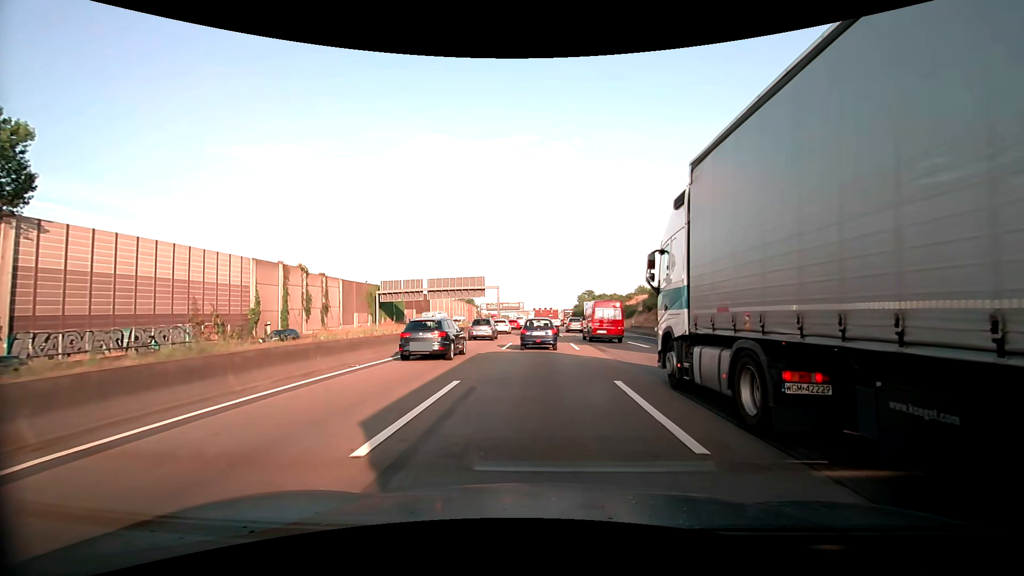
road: motorway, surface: asphalt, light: Day
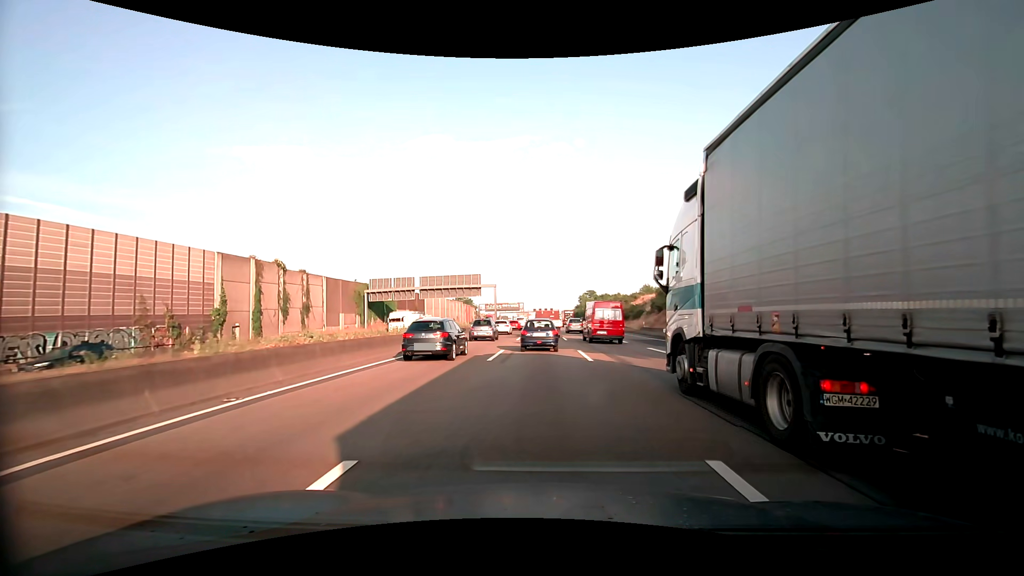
(0.0, +6.1) m; 0°
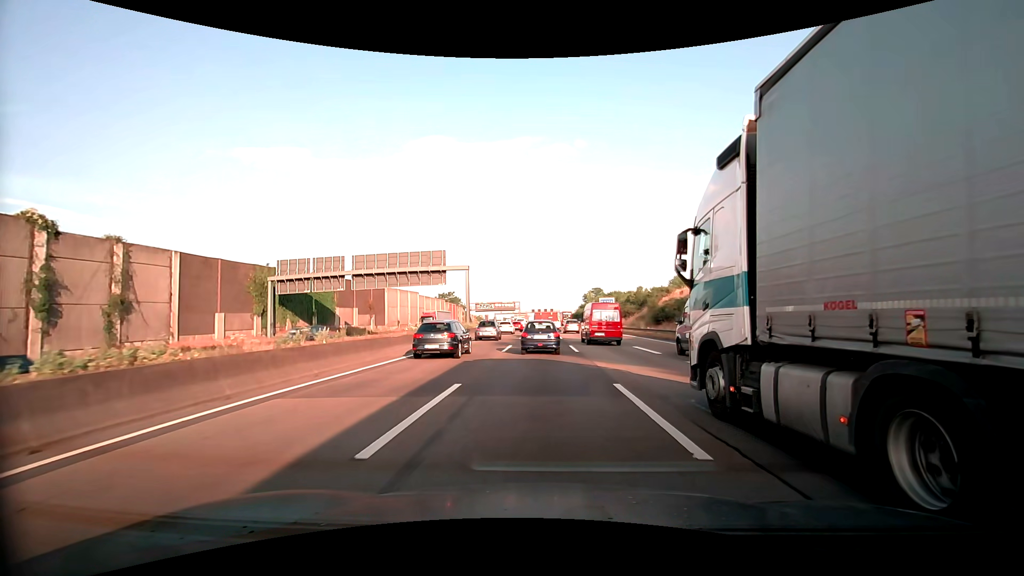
(-0.1, +29.9) m; 0°
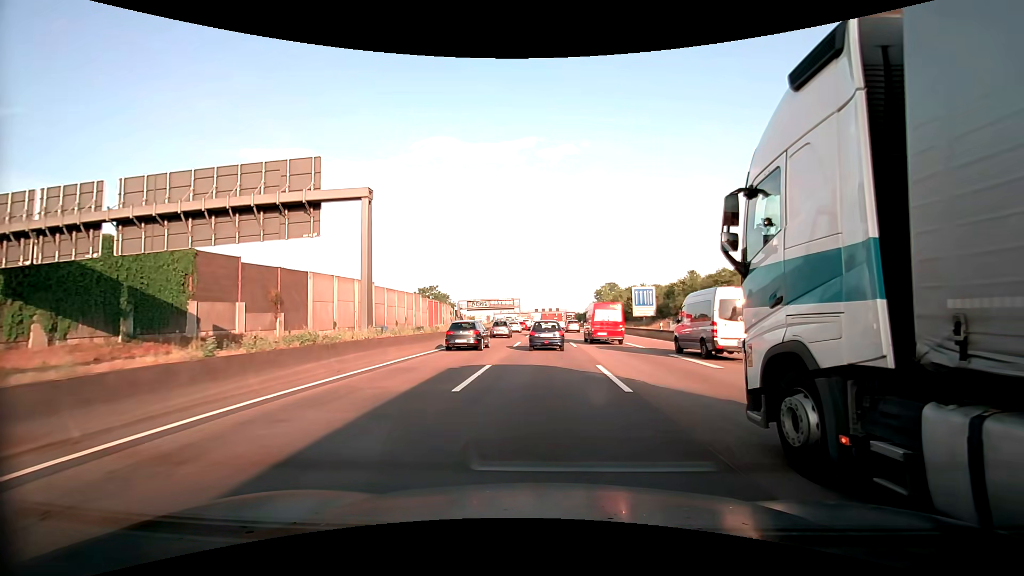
(0.0, +31.4) m; -1°
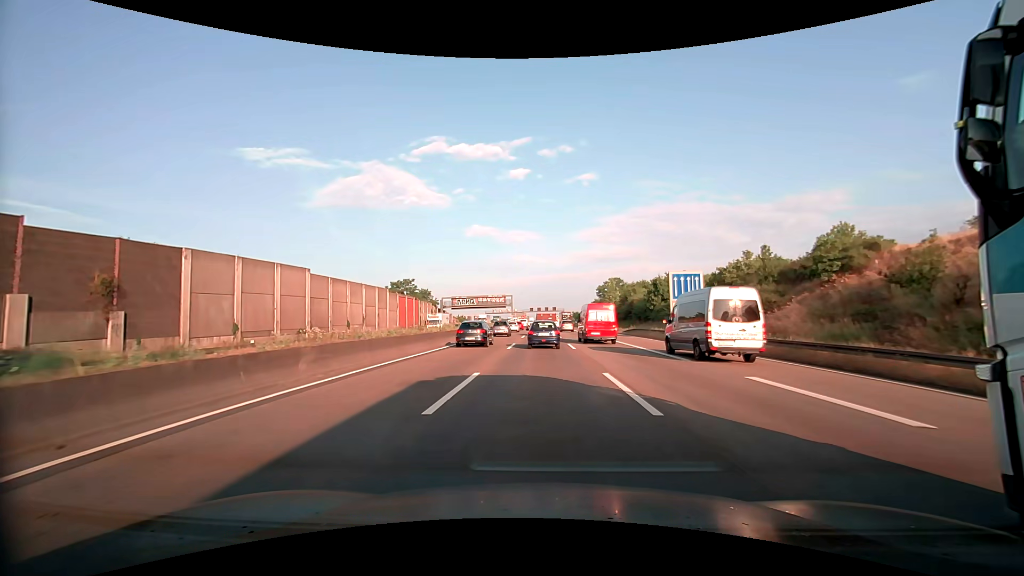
(+0.1, +20.5) m; +1°
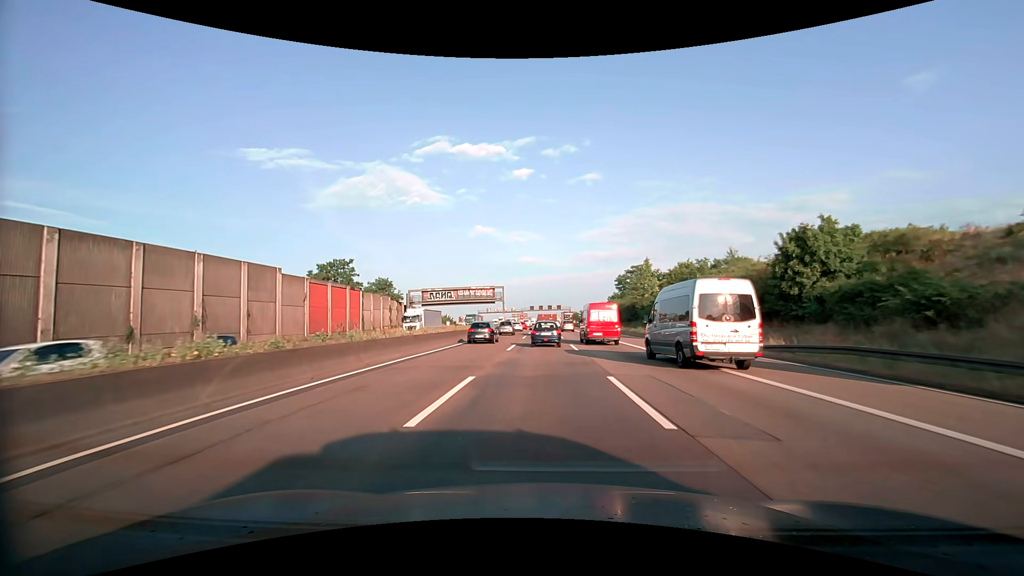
(0.0, +37.0) m; 0°
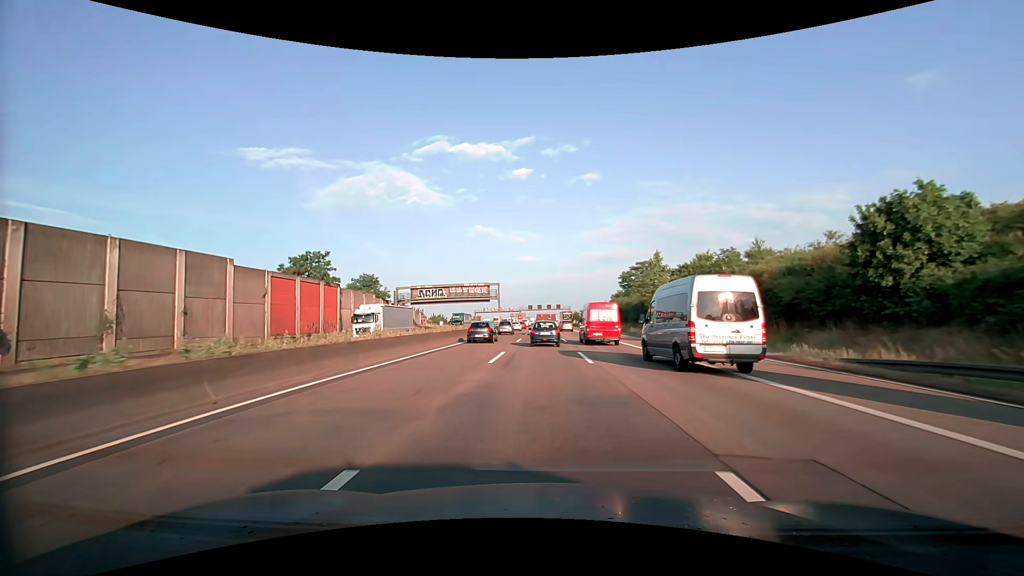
(0.0, +7.9) m; 0°
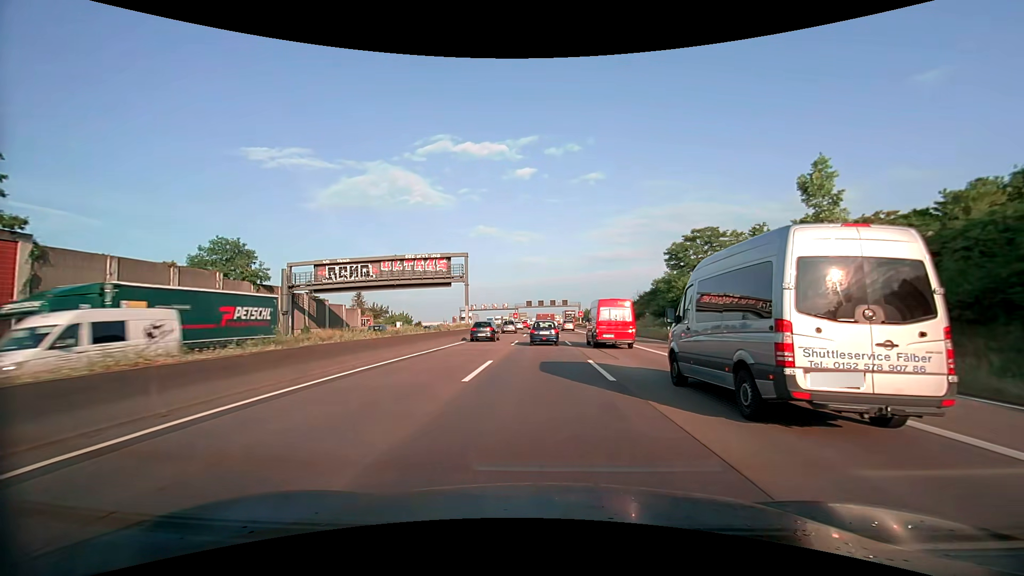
(-0.1, +41.6) m; -1°
(0, +10) (0, +20) (0, +30) (0, +40) (0, +50) (0, +60) (0, +70) (0, +80) (0, +90) (0, +100) m
